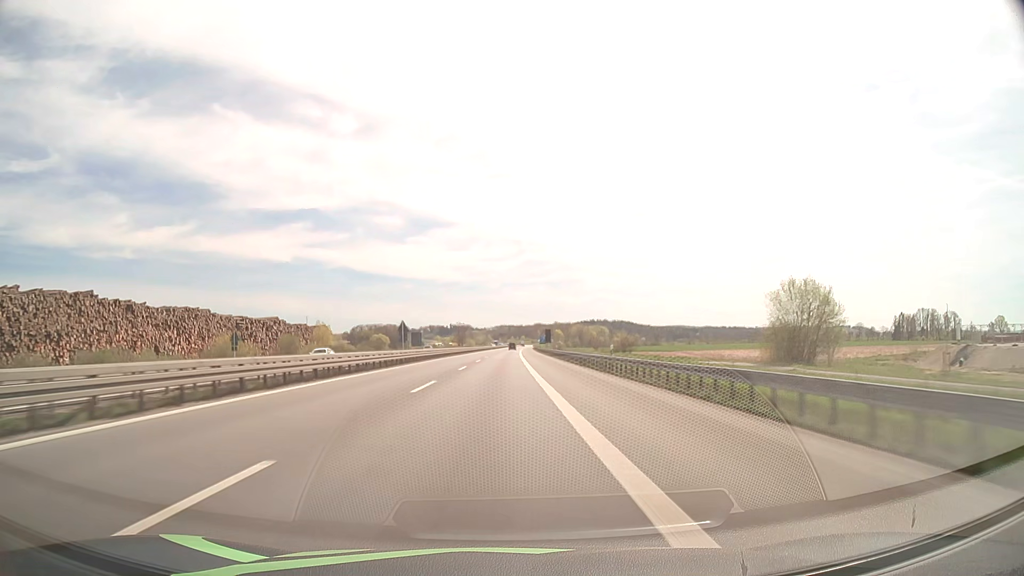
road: motorway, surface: asphalt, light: Day
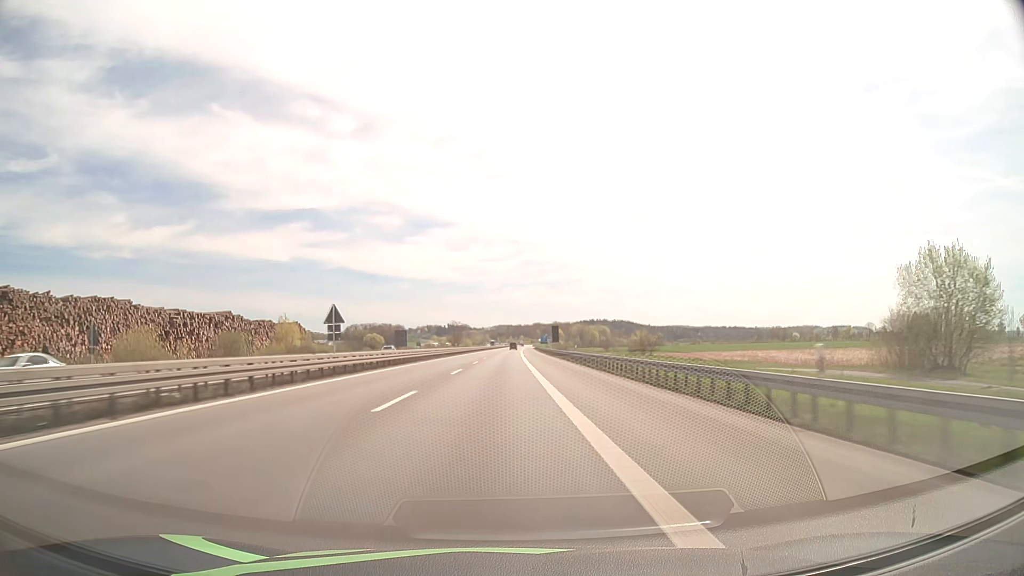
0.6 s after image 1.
(0.0, +23.3) m; 0°
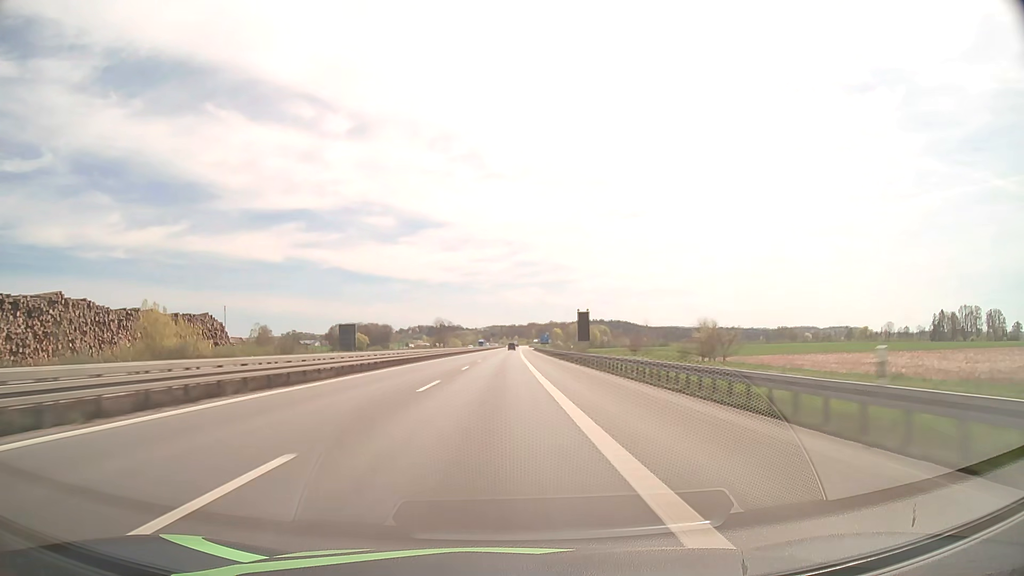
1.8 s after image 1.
(+0.2, +46.6) m; +1°
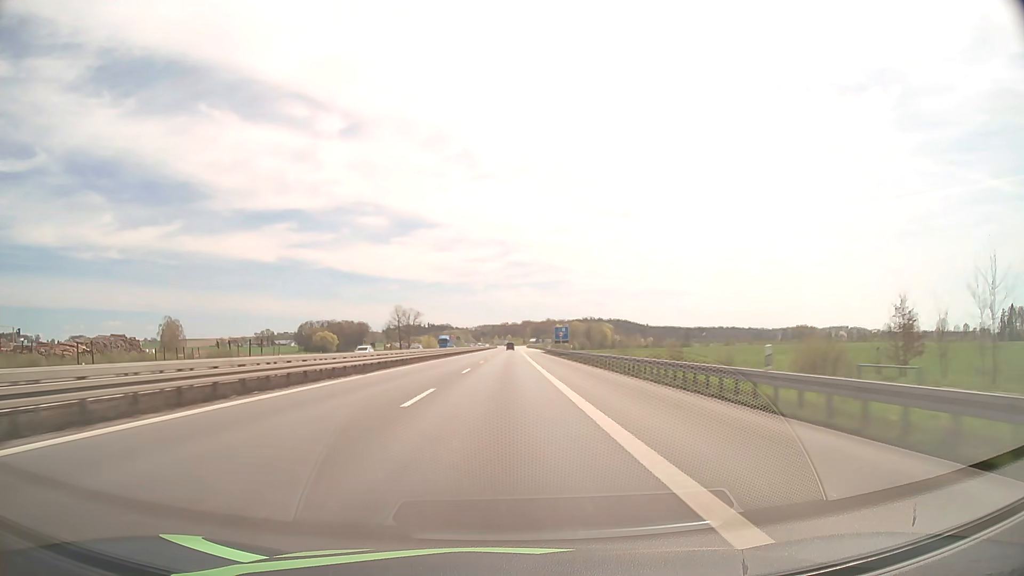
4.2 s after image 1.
(+0.5, +93.0) m; +1°
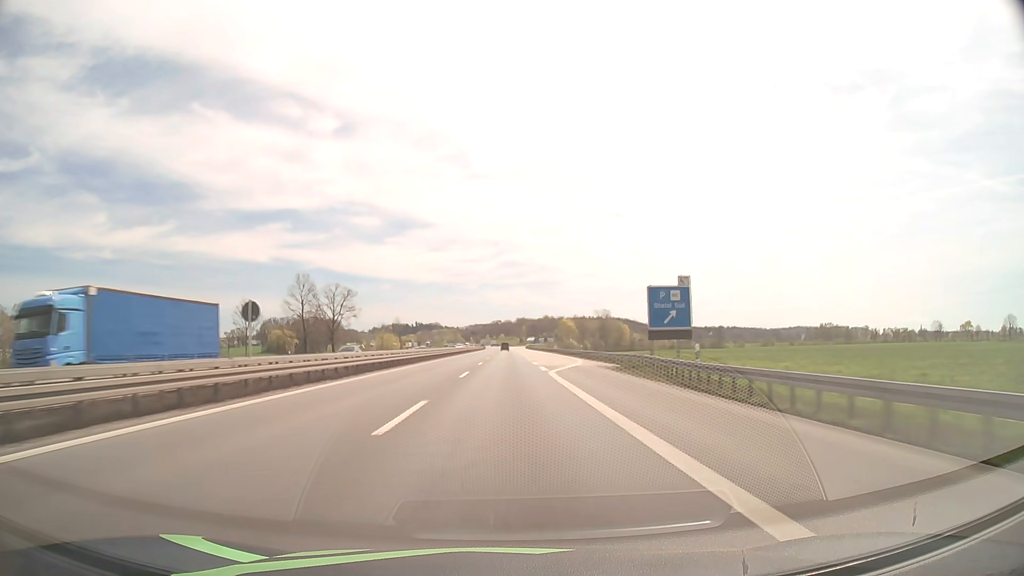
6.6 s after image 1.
(+0.6, +92.5) m; +1°
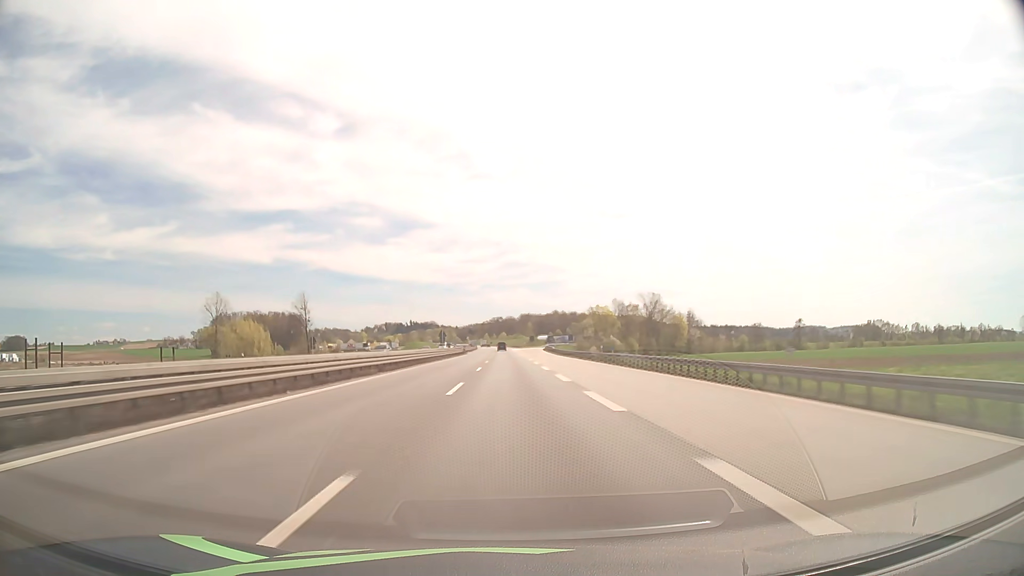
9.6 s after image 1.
(0.0, +114.6) m; 0°
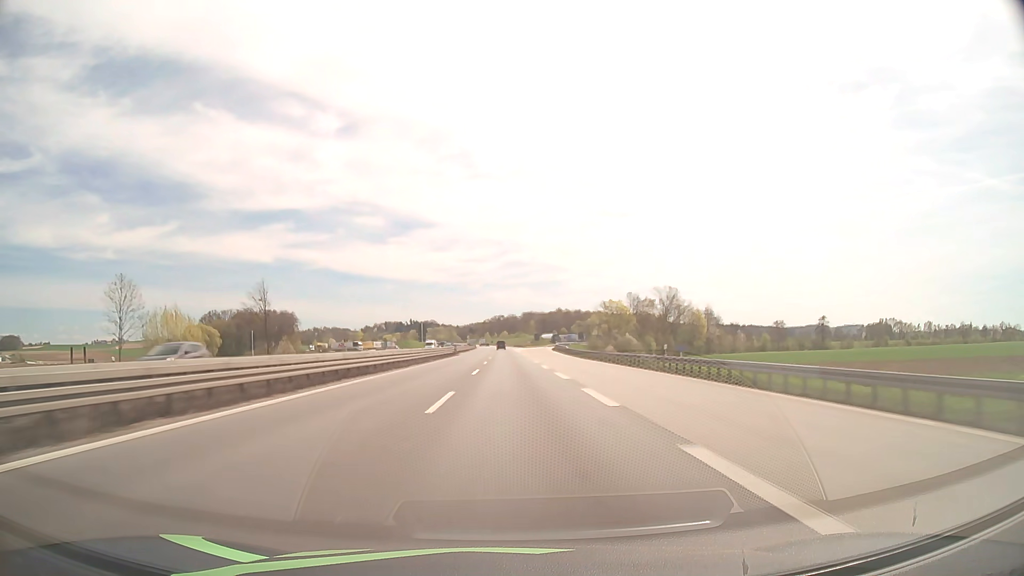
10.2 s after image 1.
(0.0, +22.8) m; 0°
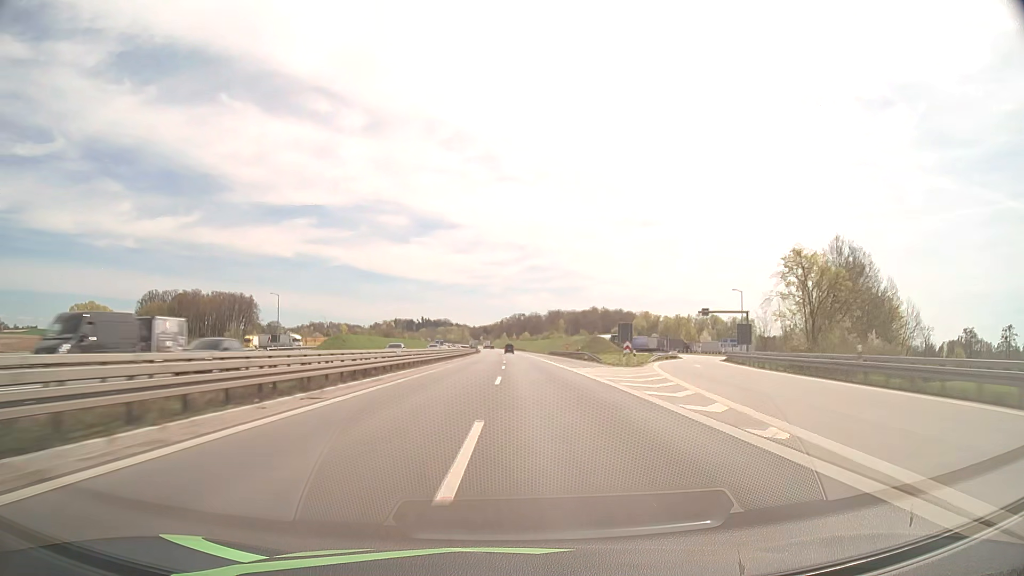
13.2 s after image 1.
(-1.6, +112.9) m; -2°
(0, +10) (0, +20) (0, +30) (0, +40) (0, +50) (0, +60) (0, +70) (0, +80) (-1, +90) (-1, +100) m
